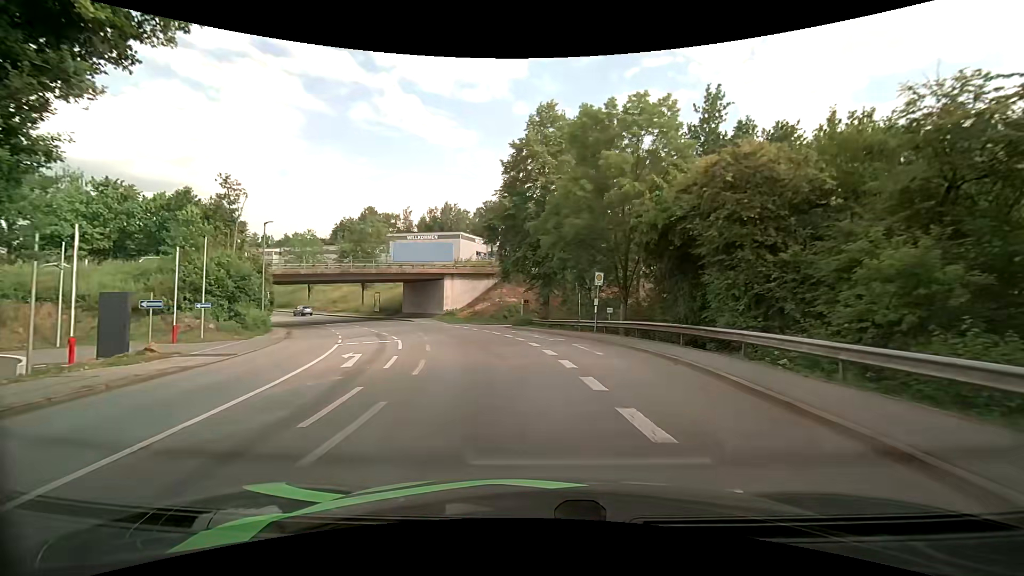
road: tertiary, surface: asphalt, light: Day
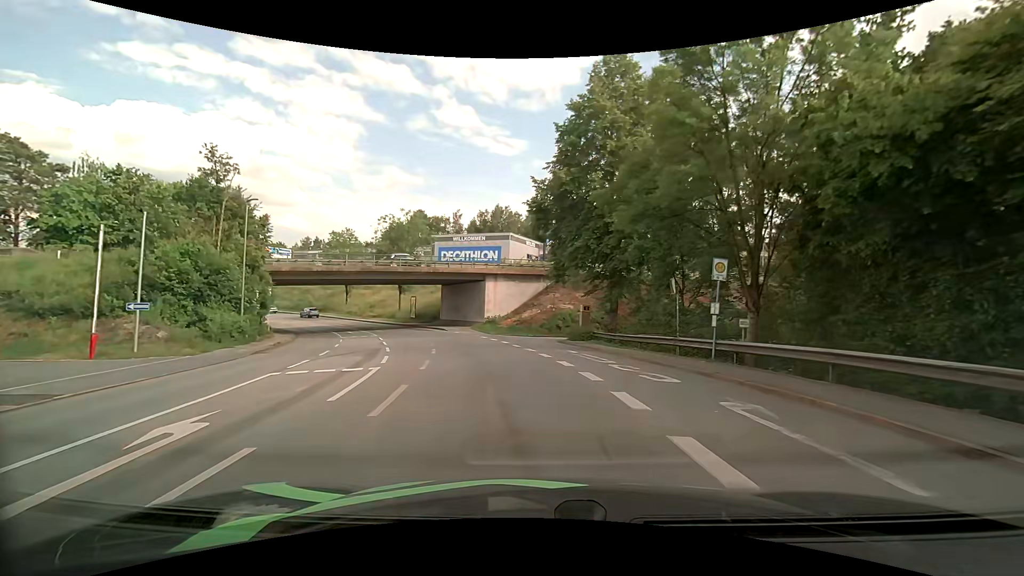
(-0.5, +9.9) m; -6°
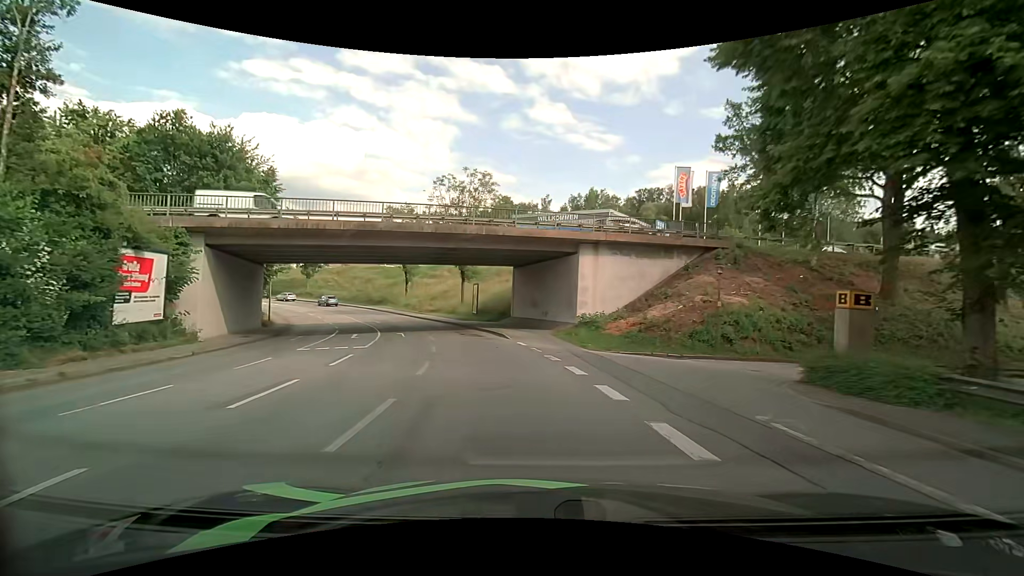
(-1.9, +20.2) m; -11°
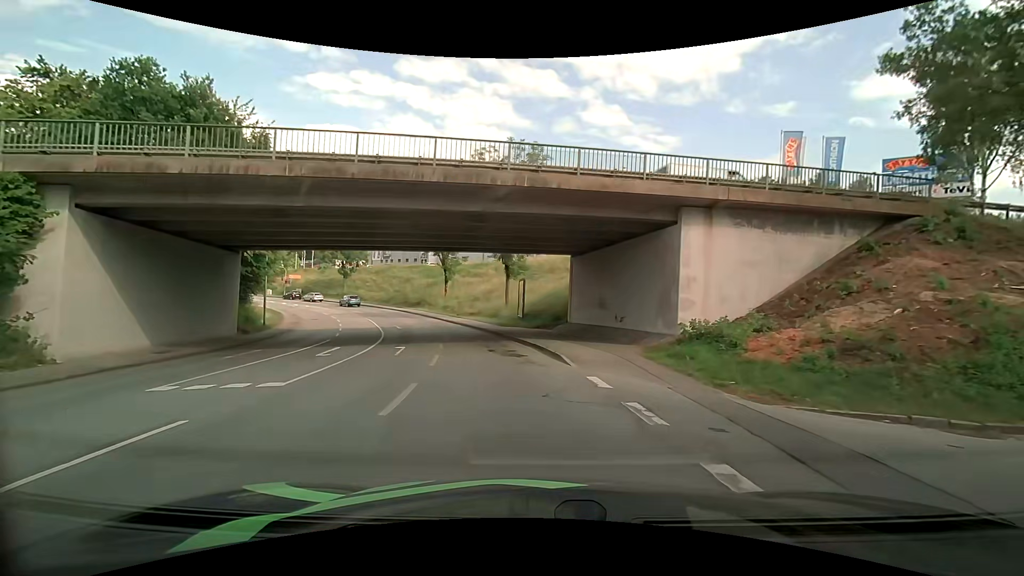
(-0.4, +10.5) m; -5°
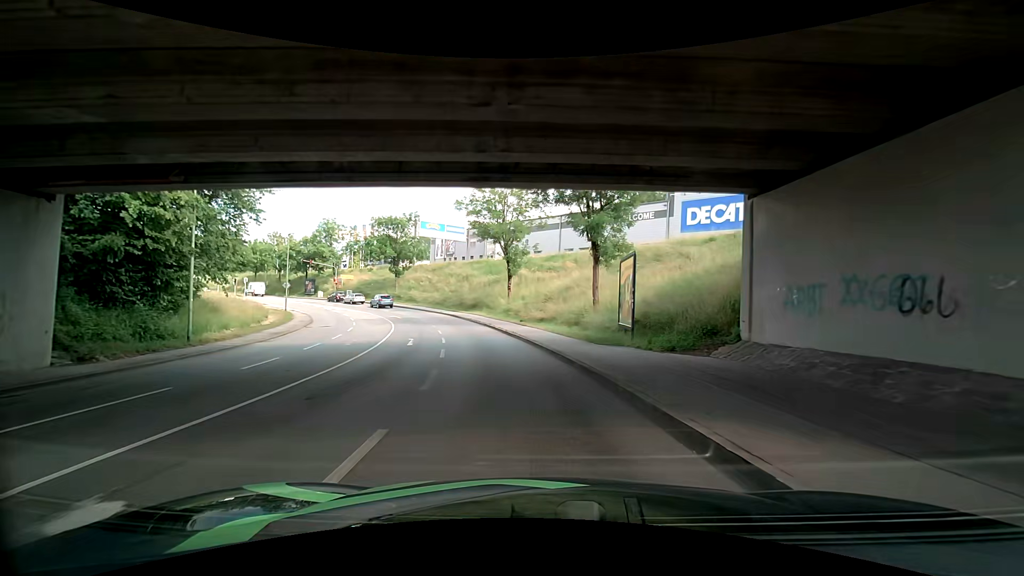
(-1.3, +16.2) m; -7°
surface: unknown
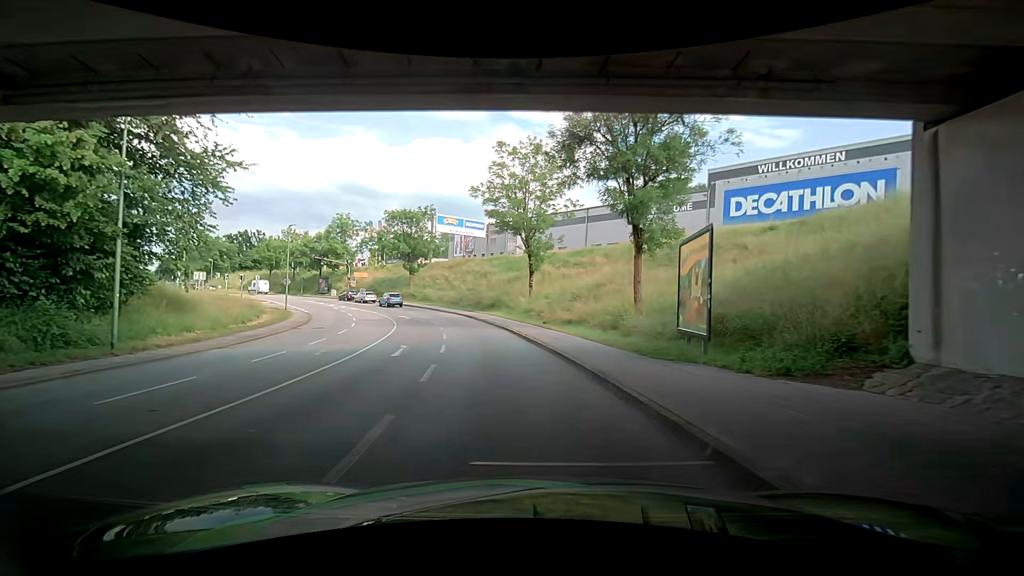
(-0.2, +5.3) m; -5°
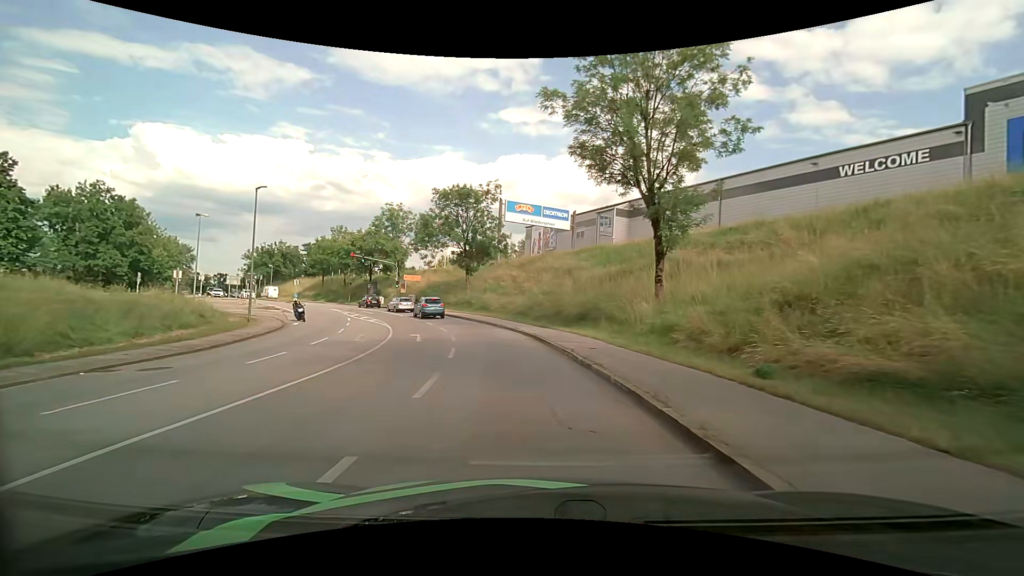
(-1.8, +20.1) m; -9°
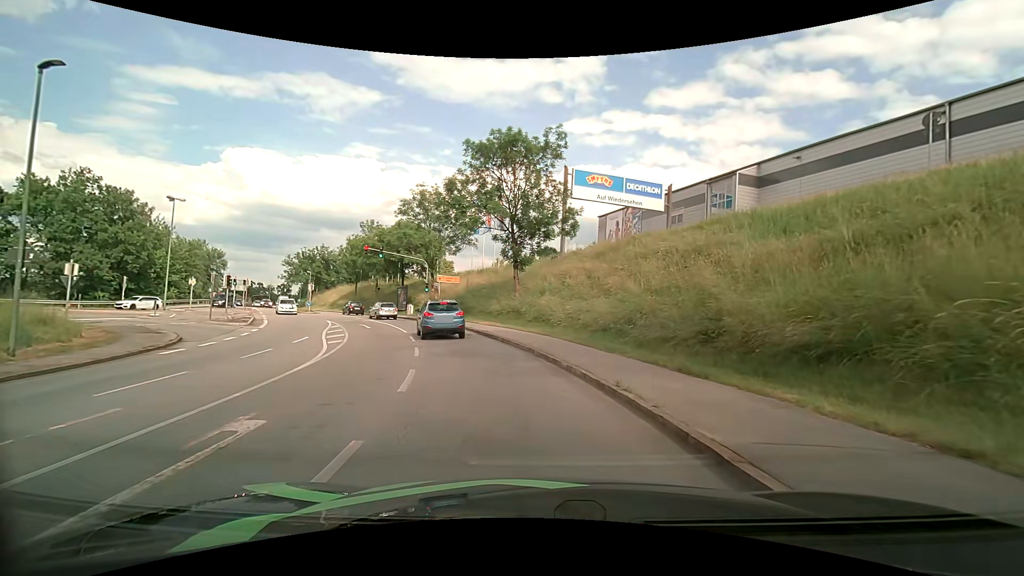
(-1.0, +17.4) m; -8°
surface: asphalt
(0, +10) (-2, +20) (-6, +29) (-10, +38) (-14, +47) (-19, +56) (-25, +64) (-30, +73) (-36, +81) (-42, +89) m
